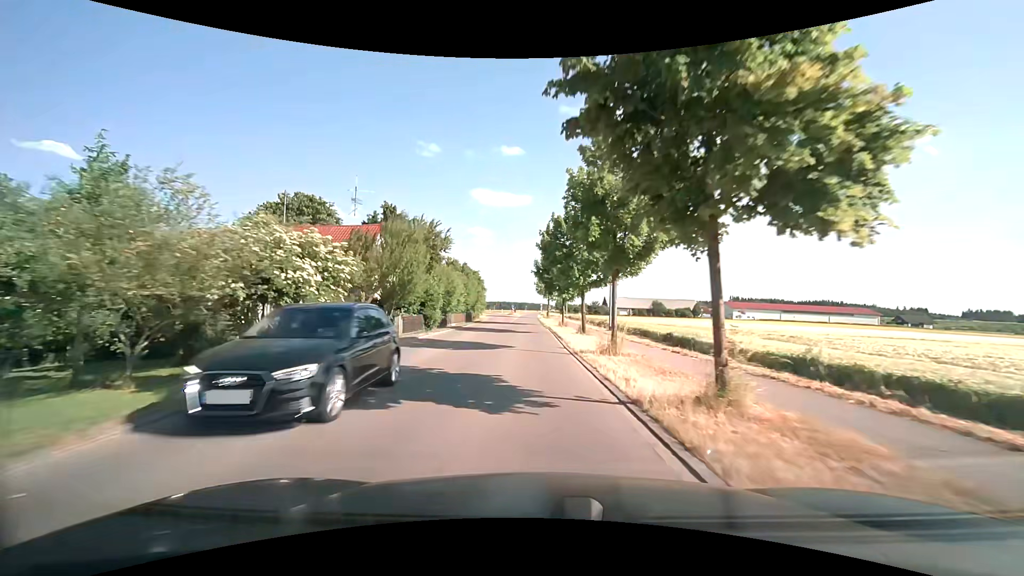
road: tertiary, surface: asphalt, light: Day
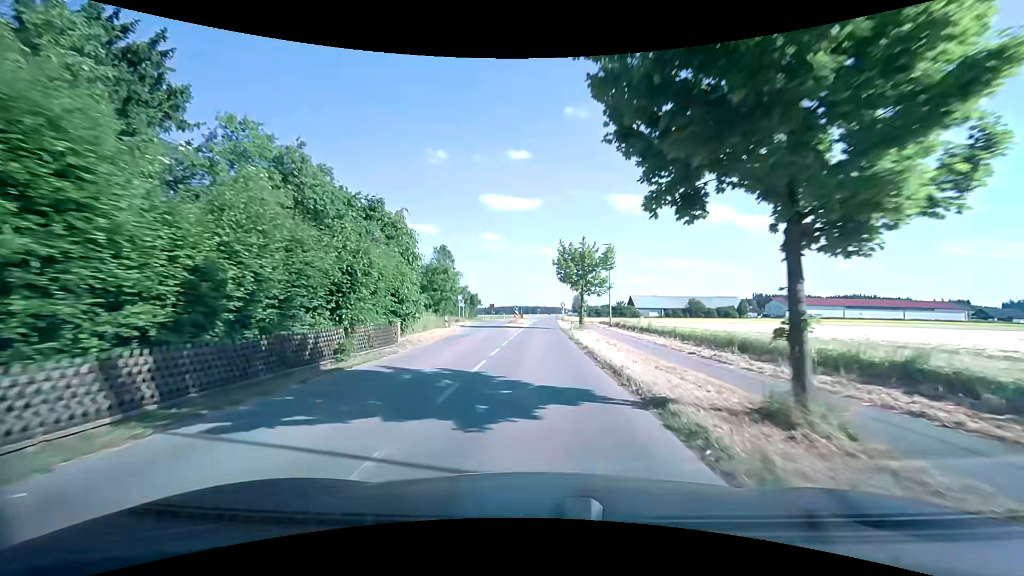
(-1.1, +39.2) m; -2°
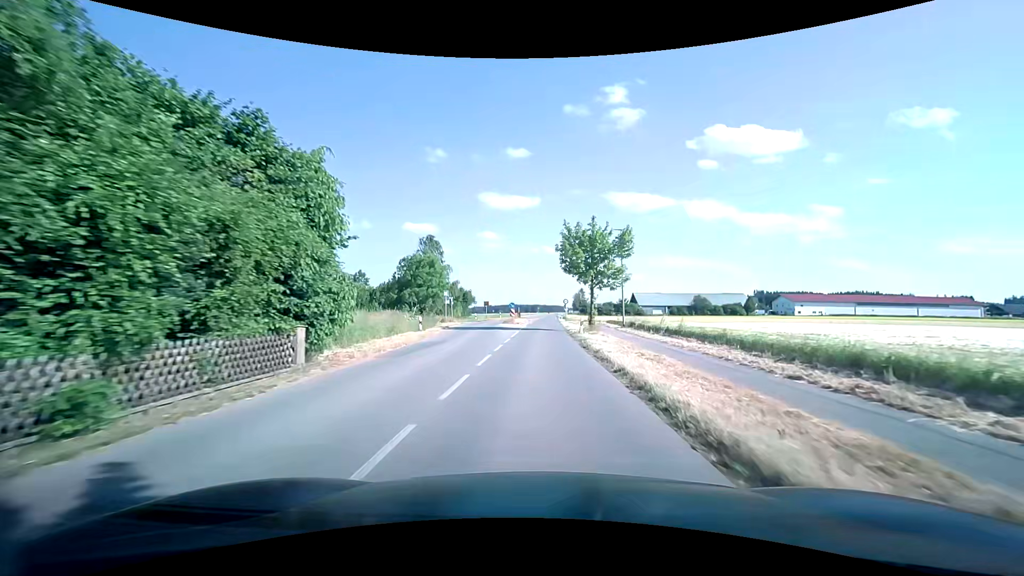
(0.0, +8.1) m; 0°
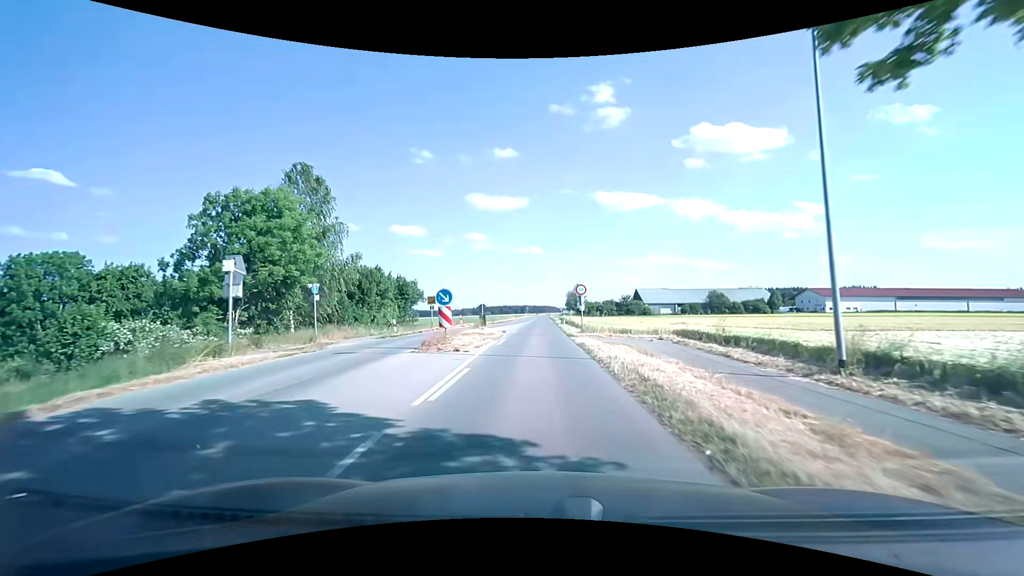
(+0.4, +32.0) m; +1°
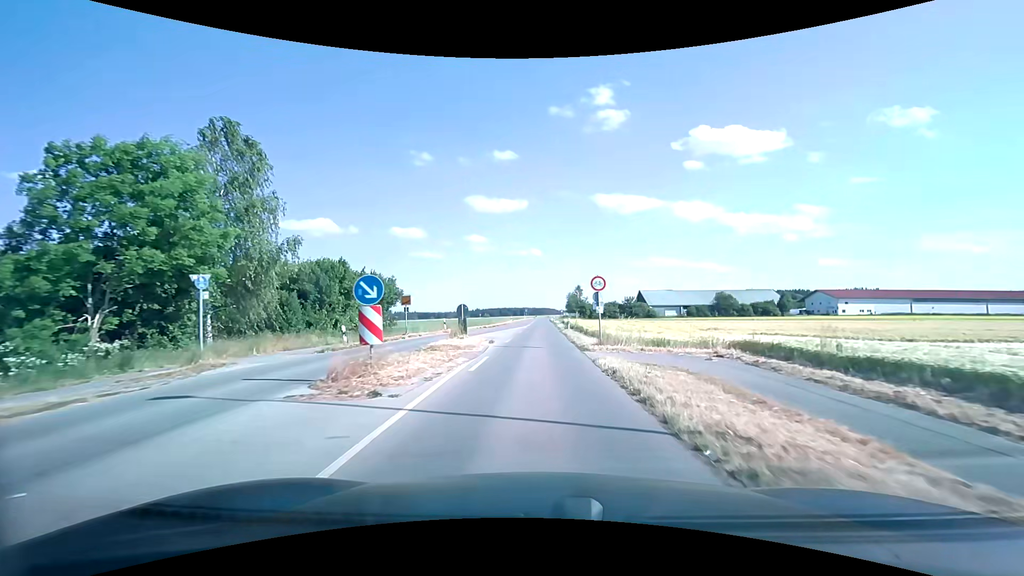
(0.0, +7.9) m; 0°
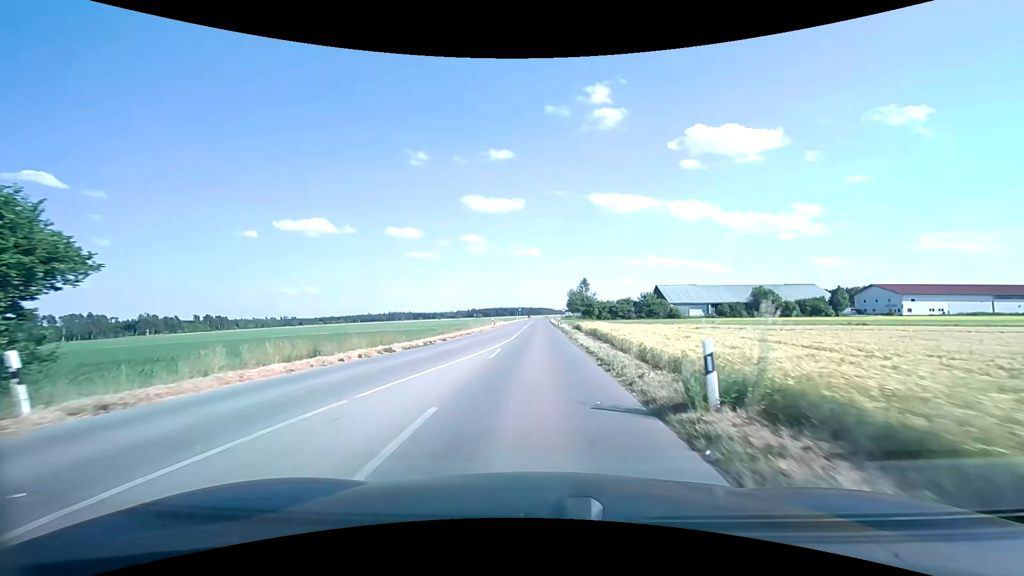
(+0.2, +32.5) m; +1°
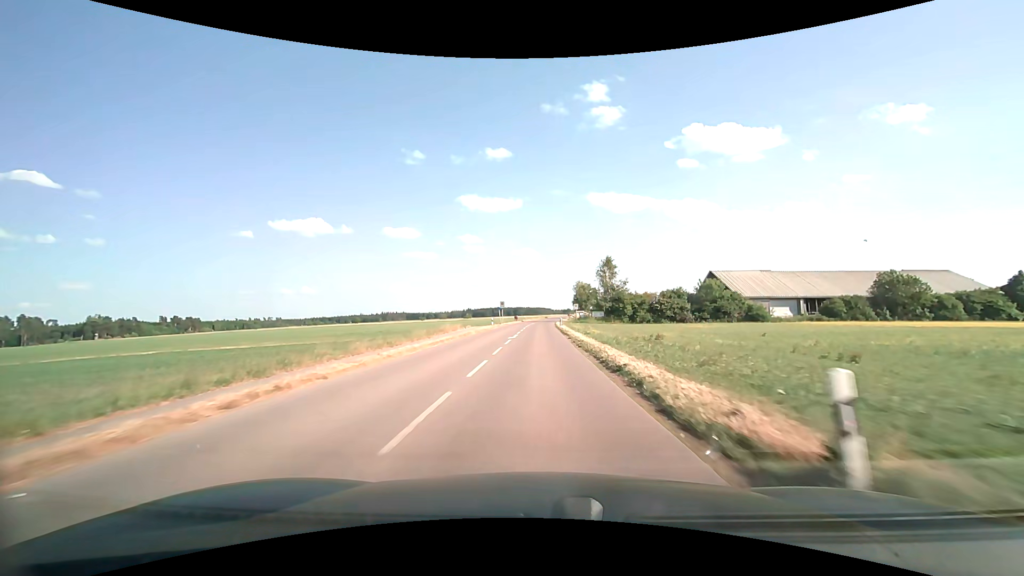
(+0.1, +53.8) m; 0°
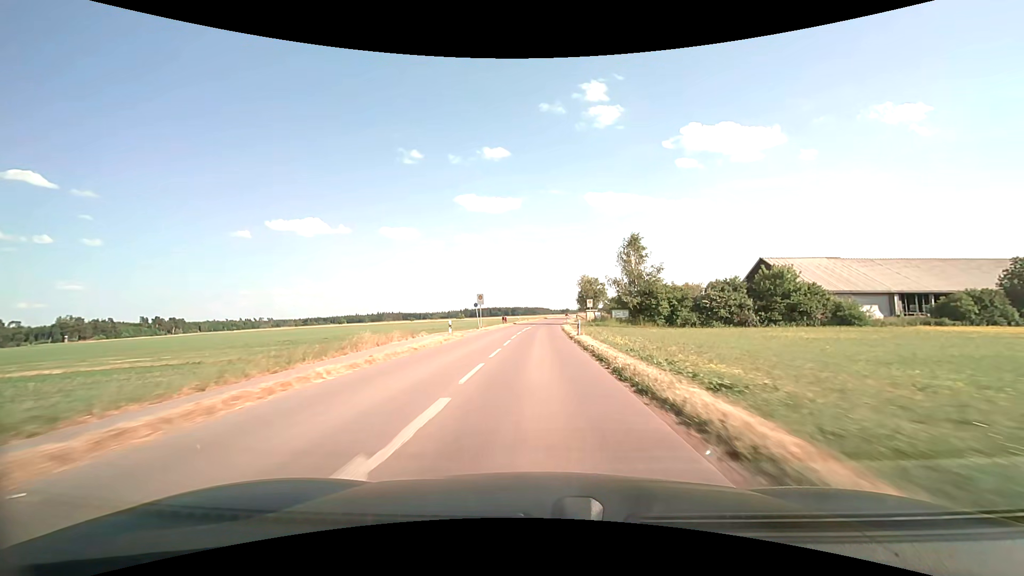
(0.0, +25.7) m; 0°
(0, +10) (0, +20) (0, +30) (0, +40) (+1, +50) (+1, +60) (+2, +70) (+2, +80) (+3, +90) (+4, +100) m
